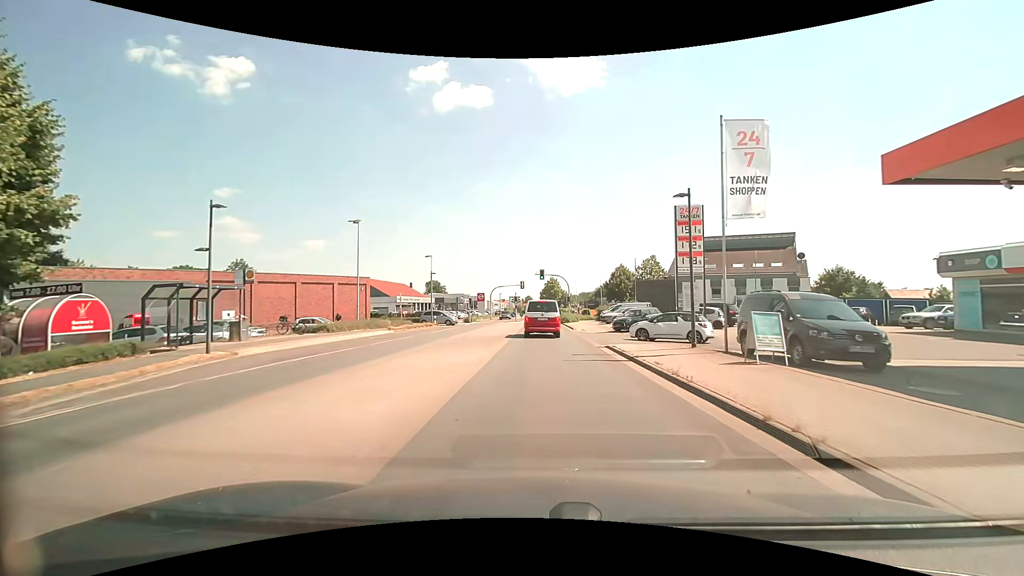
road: secondary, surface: asphalt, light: Day
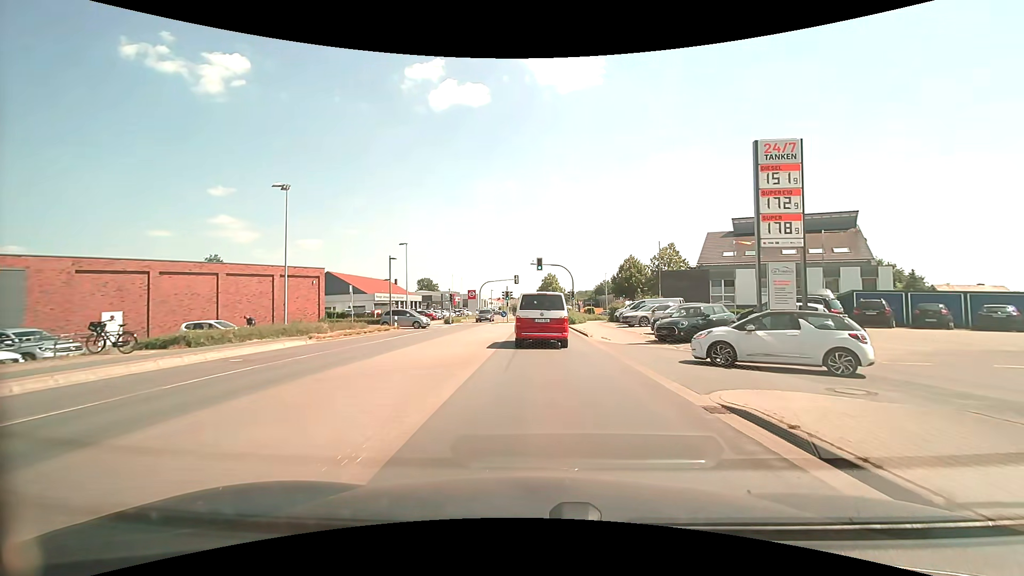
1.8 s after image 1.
(0.0, +12.3) m; +1°
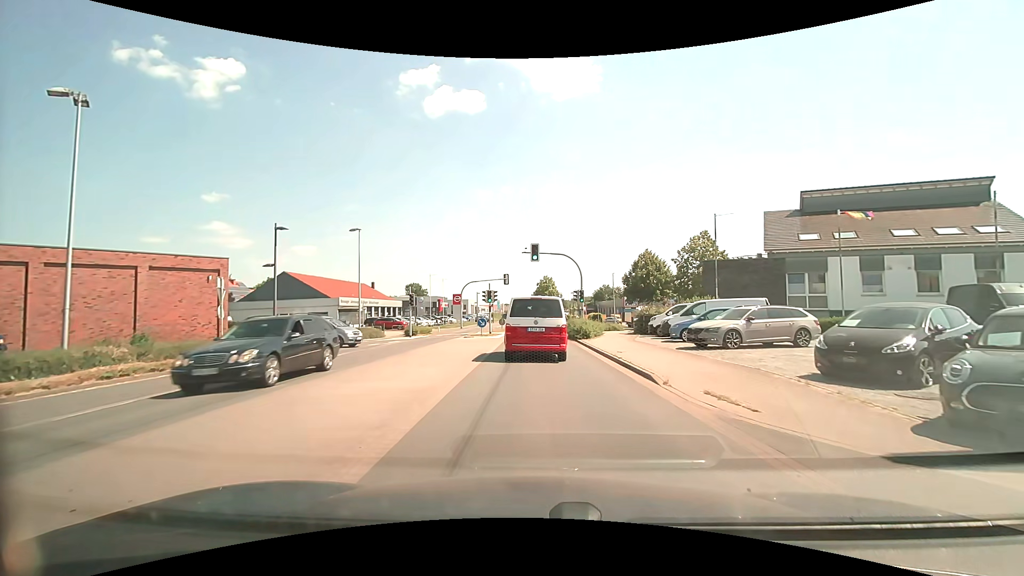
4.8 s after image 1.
(0.0, +15.0) m; 0°
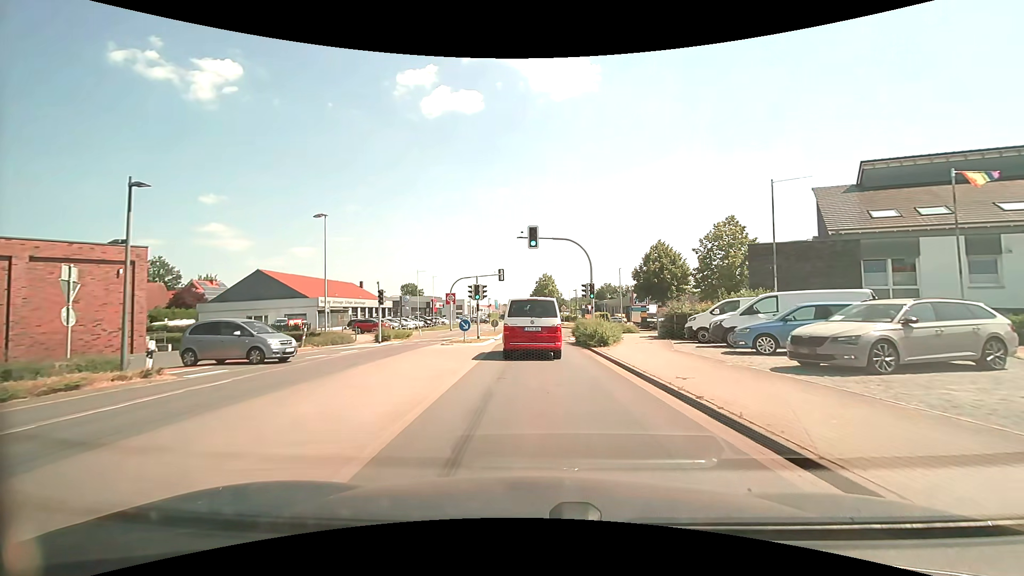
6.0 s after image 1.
(0.0, +7.5) m; 0°
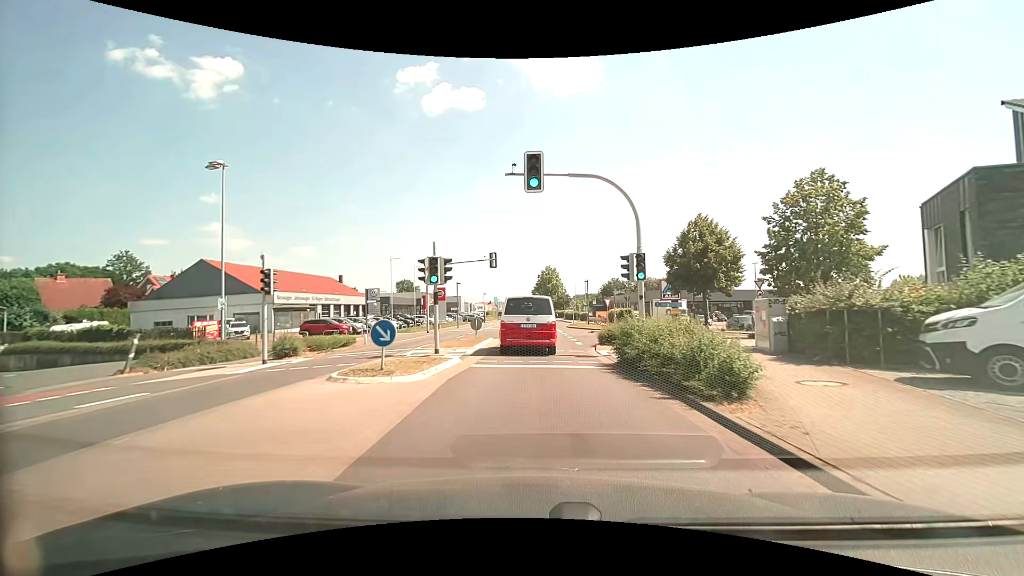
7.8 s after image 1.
(0.0, +13.5) m; 0°
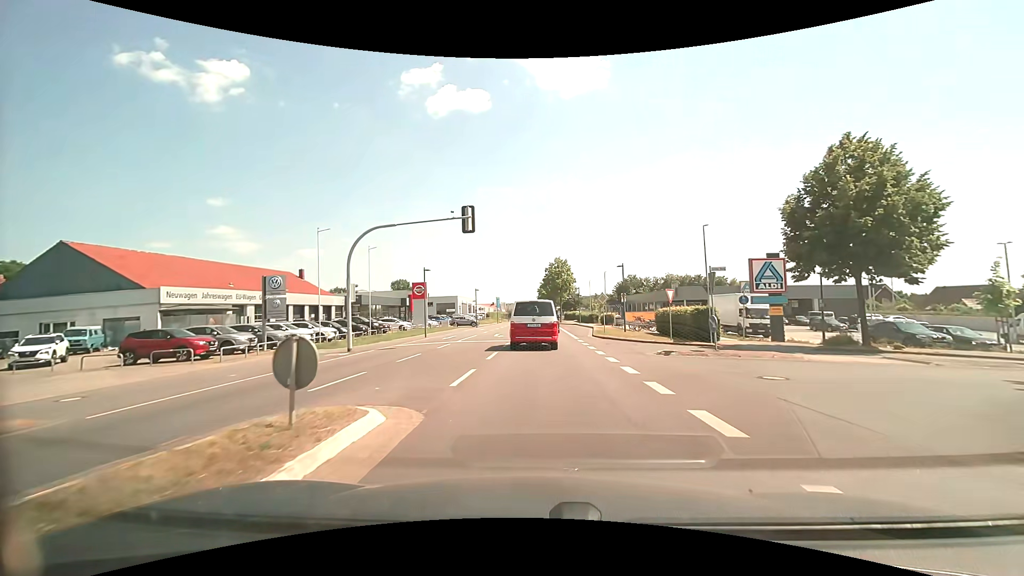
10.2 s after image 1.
(-0.1, +20.0) m; -1°
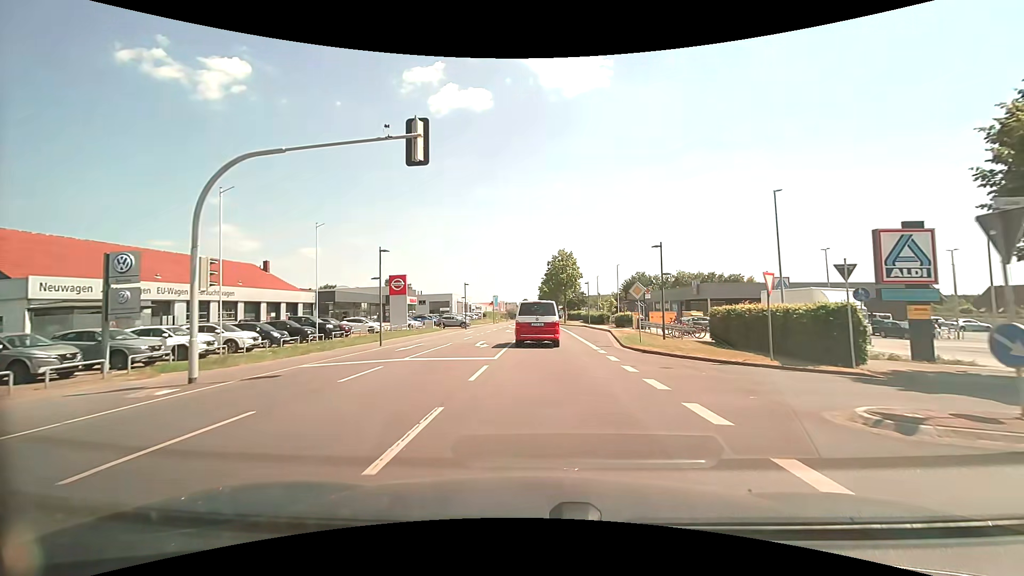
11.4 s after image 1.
(0.0, +11.3) m; 0°
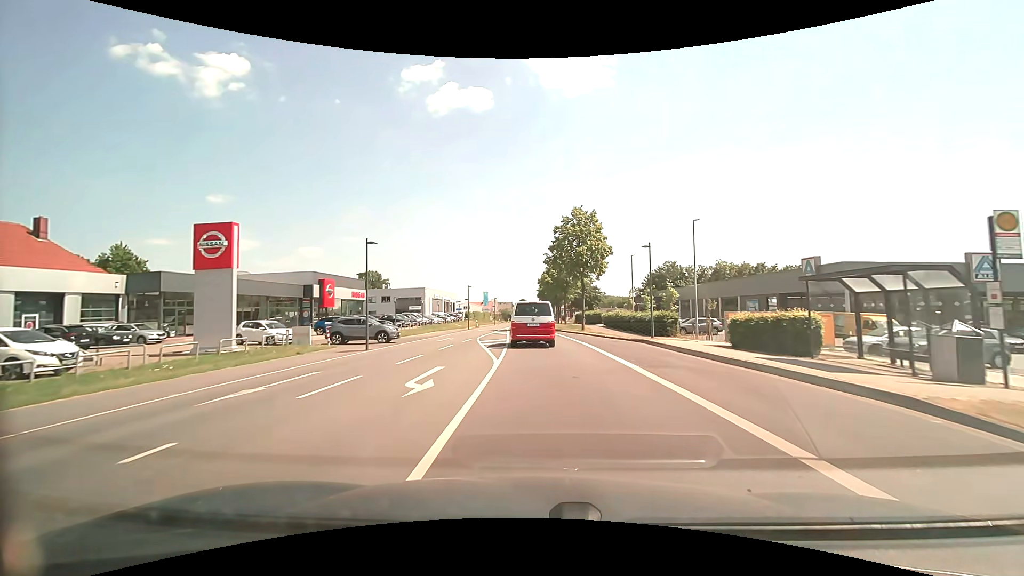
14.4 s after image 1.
(+0.2, +32.9) m; 0°
(0, +10) (0, +20) (0, +30) (0, +40) (-1, +50) (-1, +60) (-1, +70) (-1, +80) (-1, +90) (-1, +100) m
